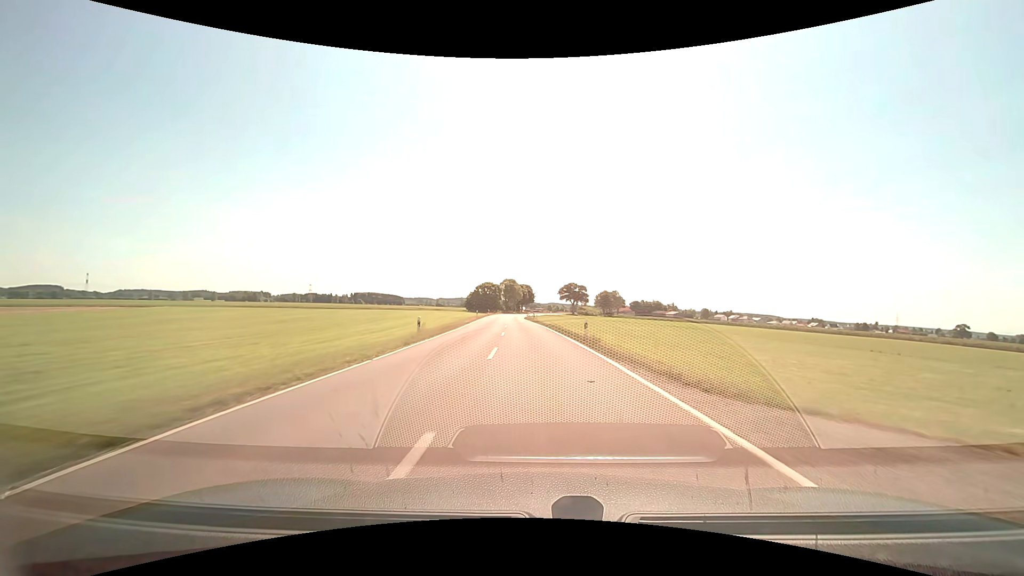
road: tertiary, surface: asphalt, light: Day
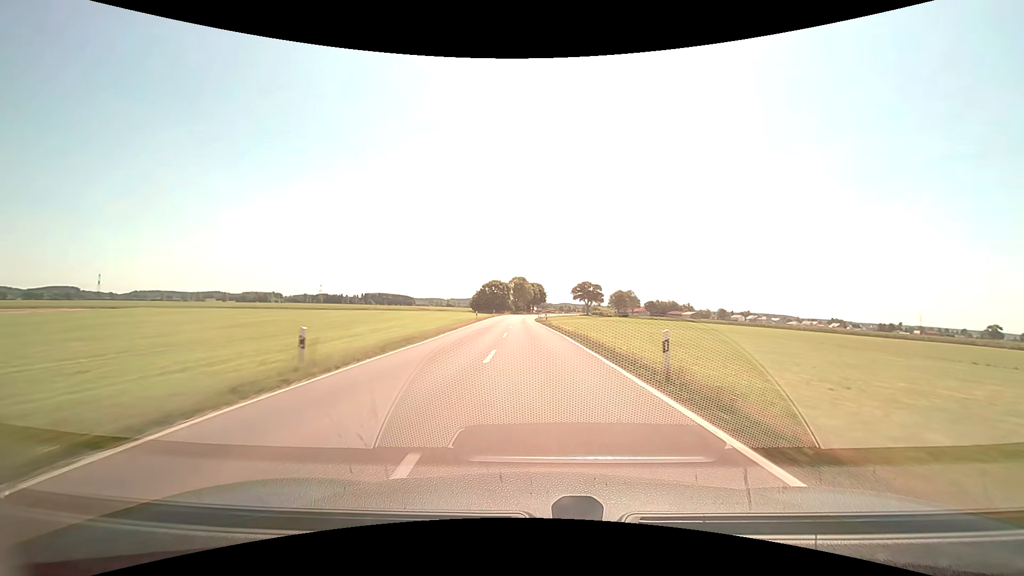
(-0.2, +12.8) m; -1°
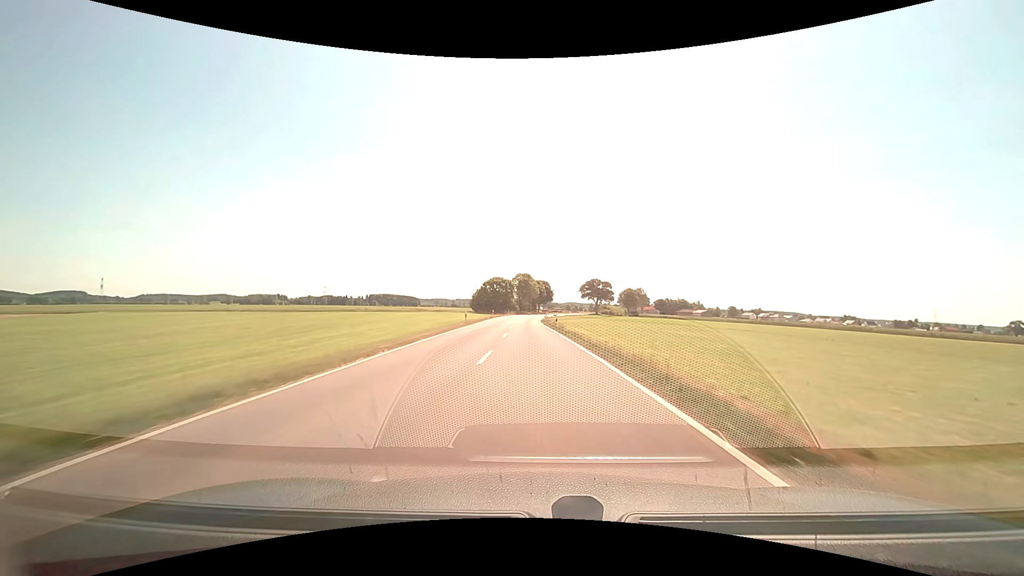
(-0.1, +12.7) m; -1°
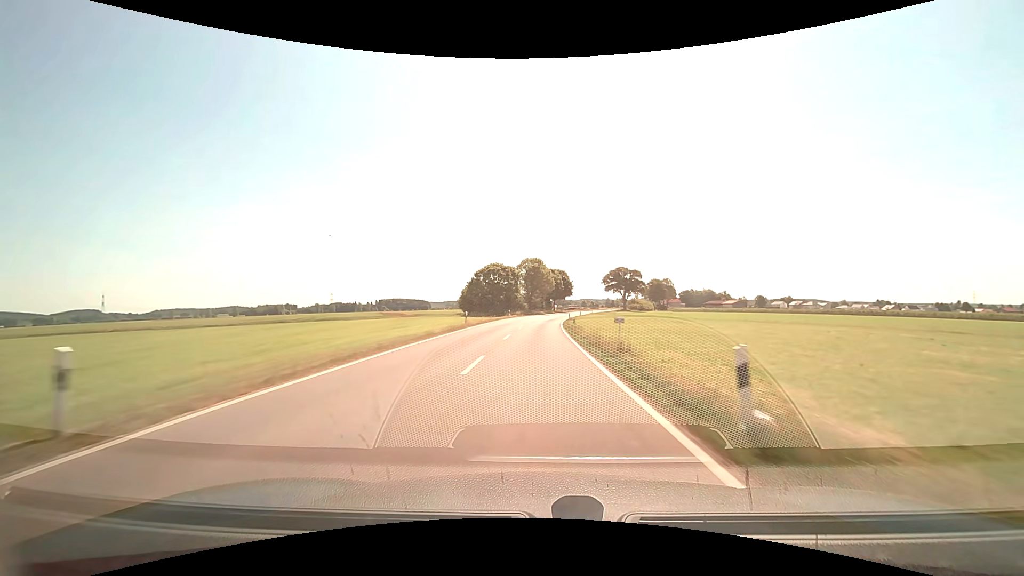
(-0.4, +37.7) m; -2°
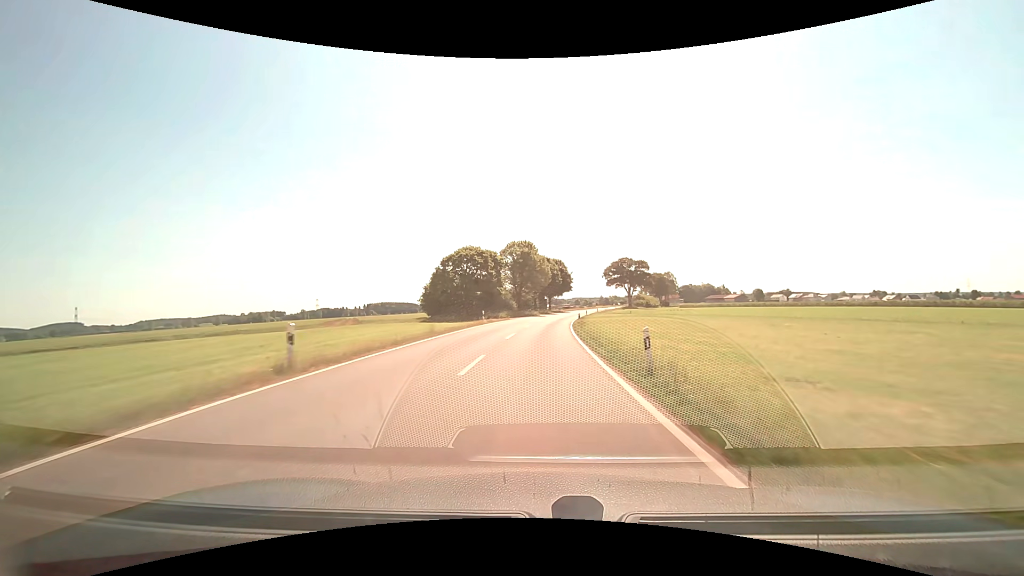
(+0.1, +24.9) m; +1°
(0, +10) (0, +20) (+1, +30) (+1, +40) (+2, +50) (+3, +60) (+4, +70) (+6, +80) (+7, +90) (+9, +99) m
